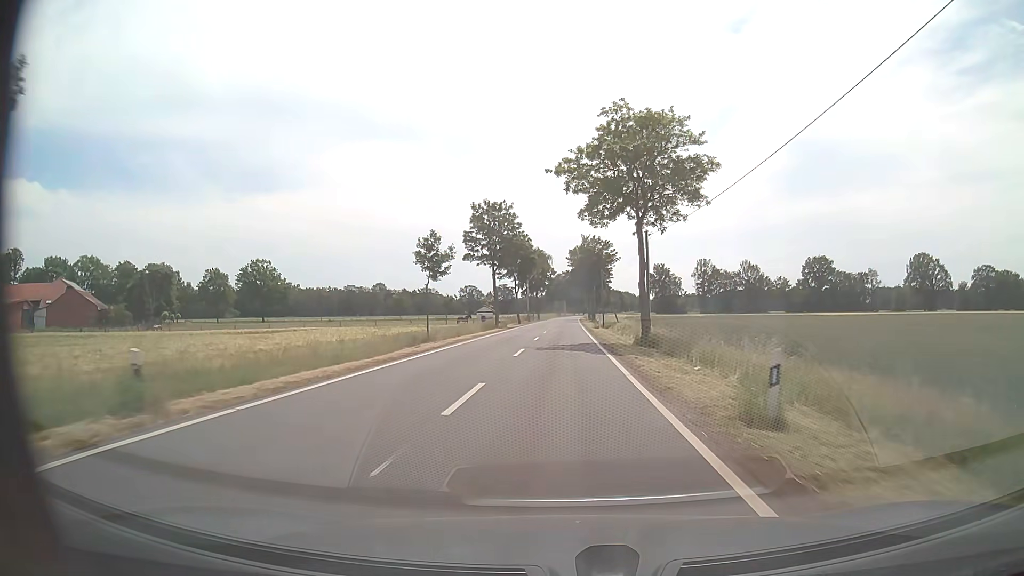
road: tertiary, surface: asphalt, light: Day
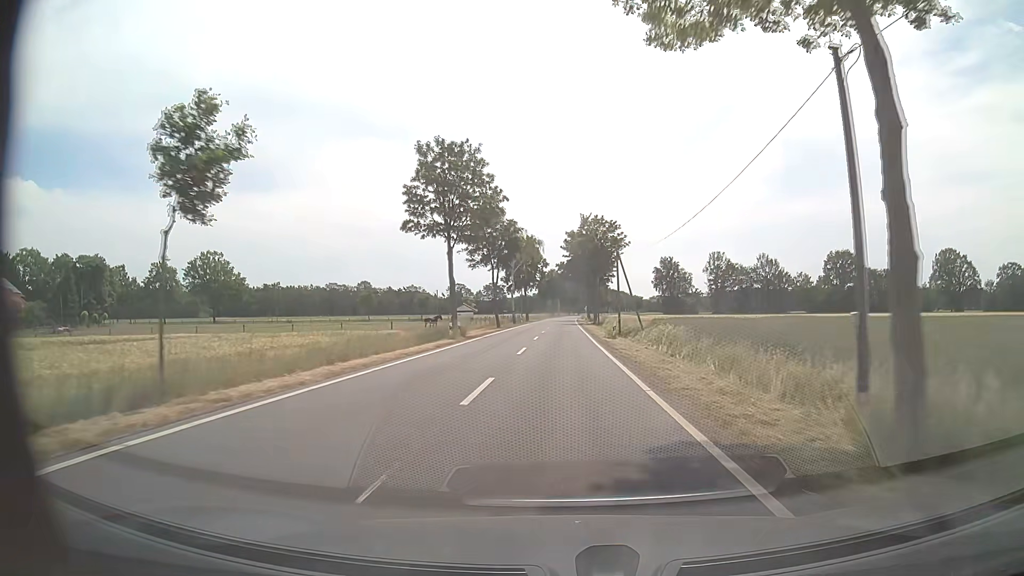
(+0.1, +23.0) m; +1°
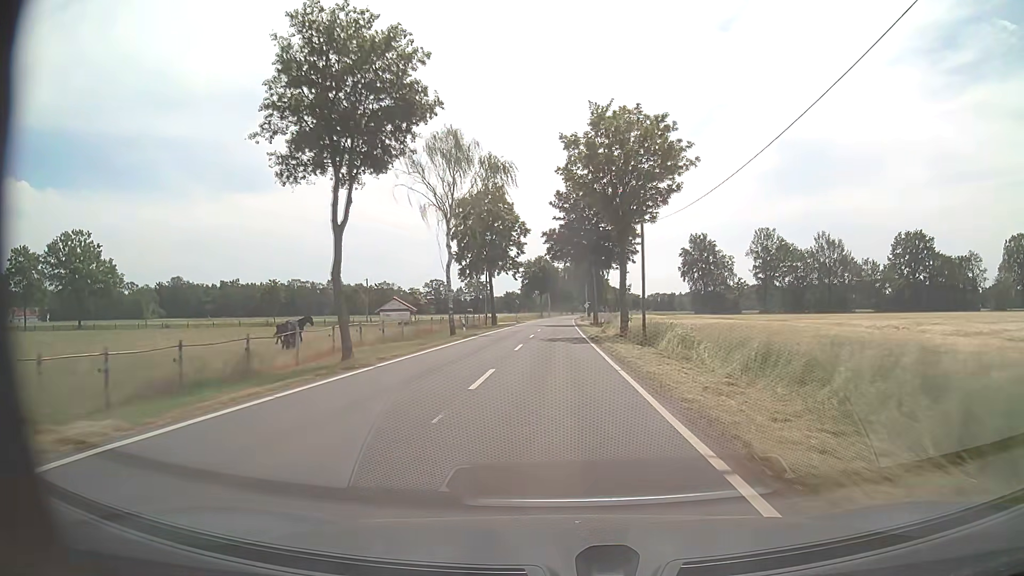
(+0.4, +46.2) m; +1°
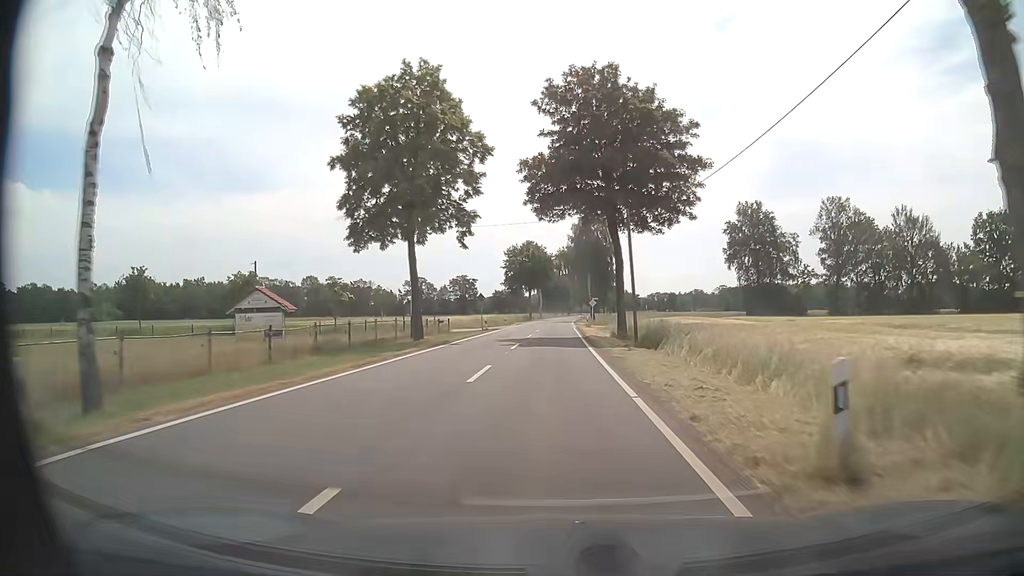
(+0.2, +34.8) m; +1°
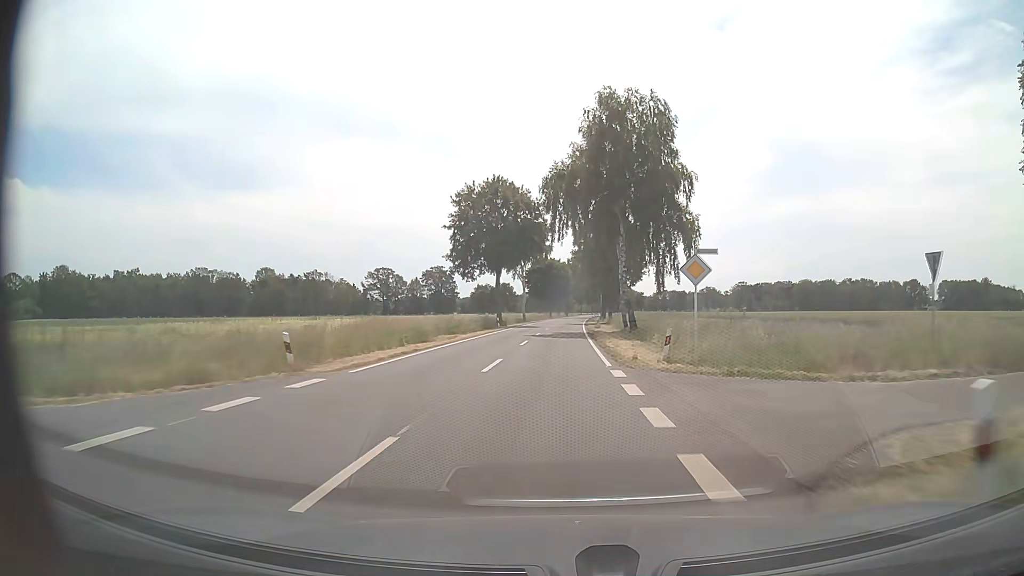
(+0.1, +58.0) m; 0°
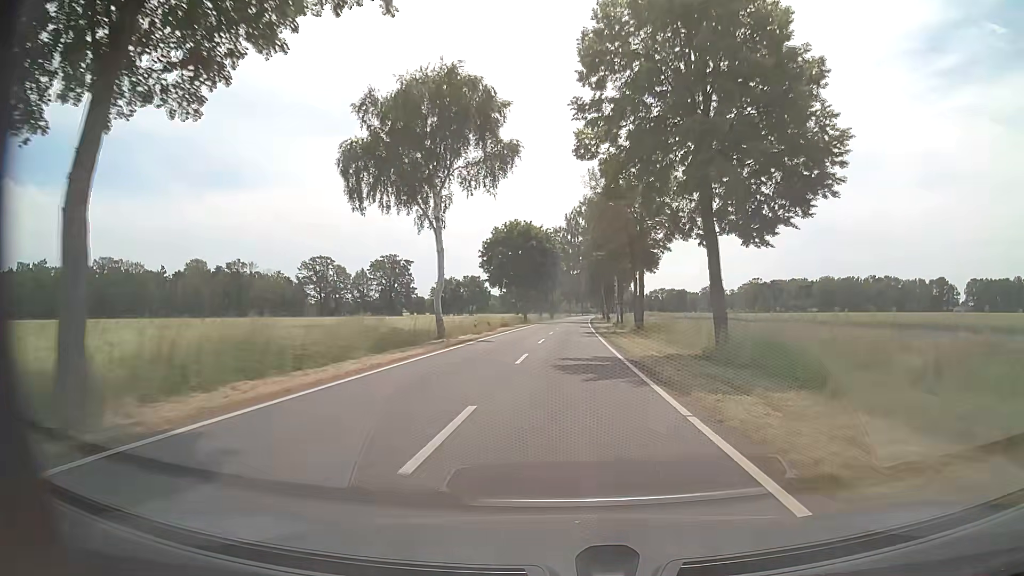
(+0.5, +57.6) m; +1°
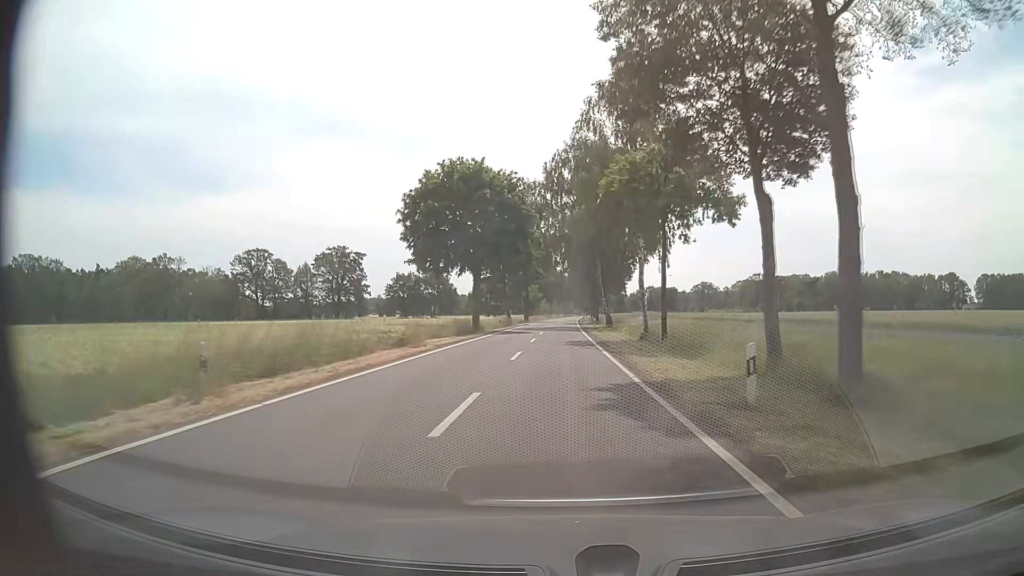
(+0.5, +34.4) m; +1°
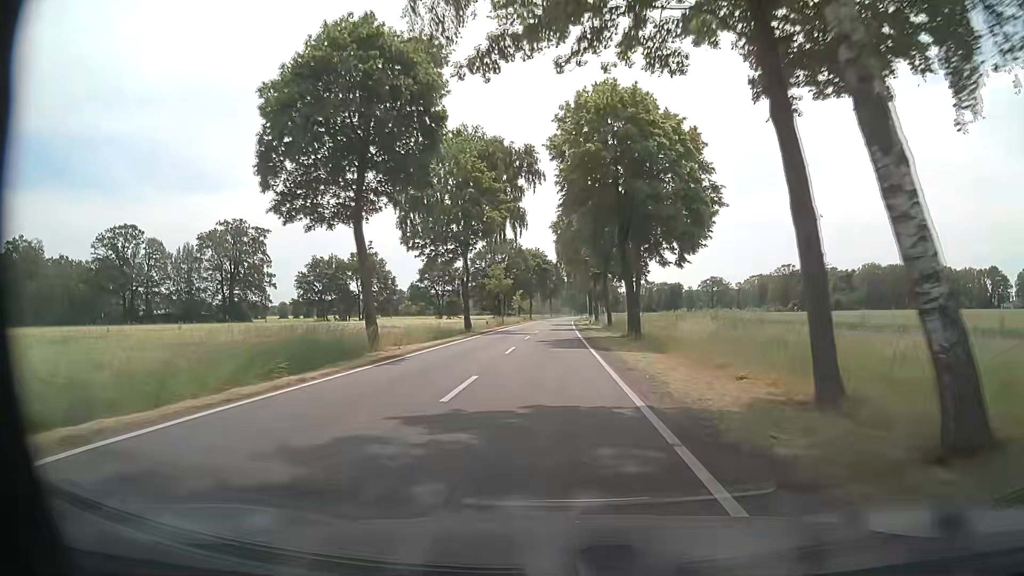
(+0.7, +57.4) m; +1°
(0, +10) (0, +20) (0, +30) (0, +40) (0, +50) (0, +60) (0, +70) (+1, +80) (+1, +90) (+1, +100) m
